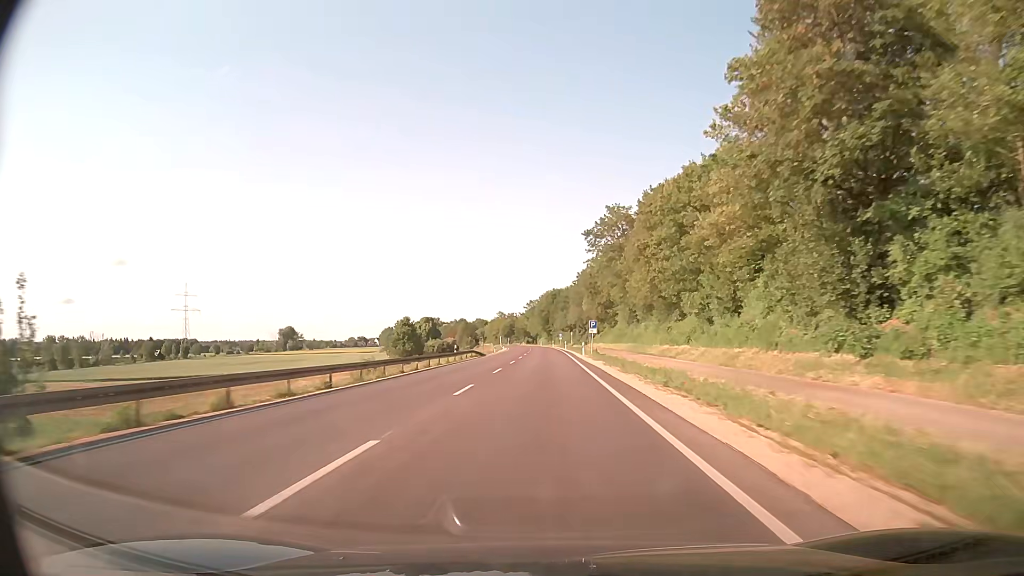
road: secondary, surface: asphalt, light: Day
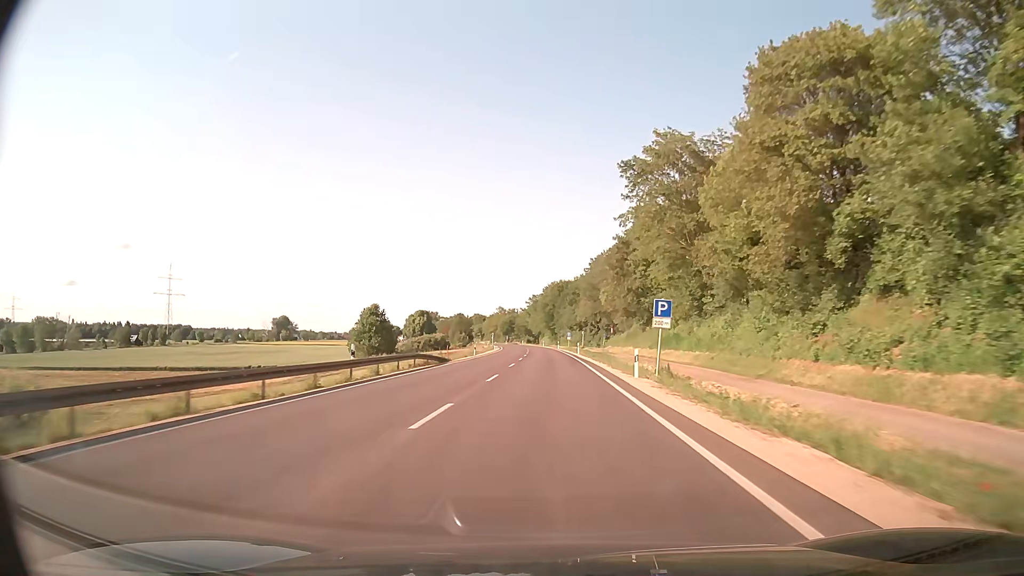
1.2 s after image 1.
(-0.1, +30.4) m; 0°
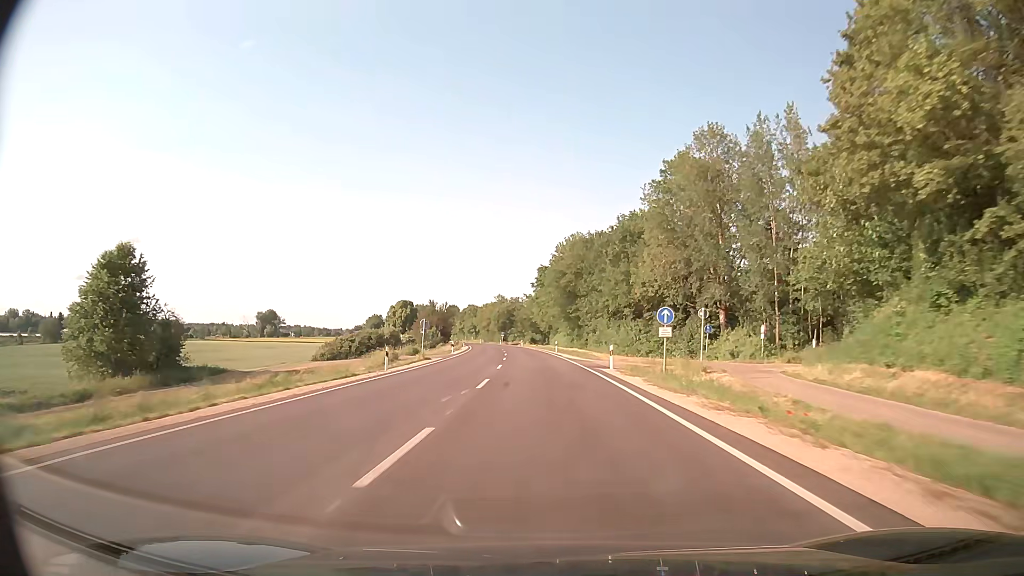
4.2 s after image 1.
(-0.5, +76.1) m; -1°
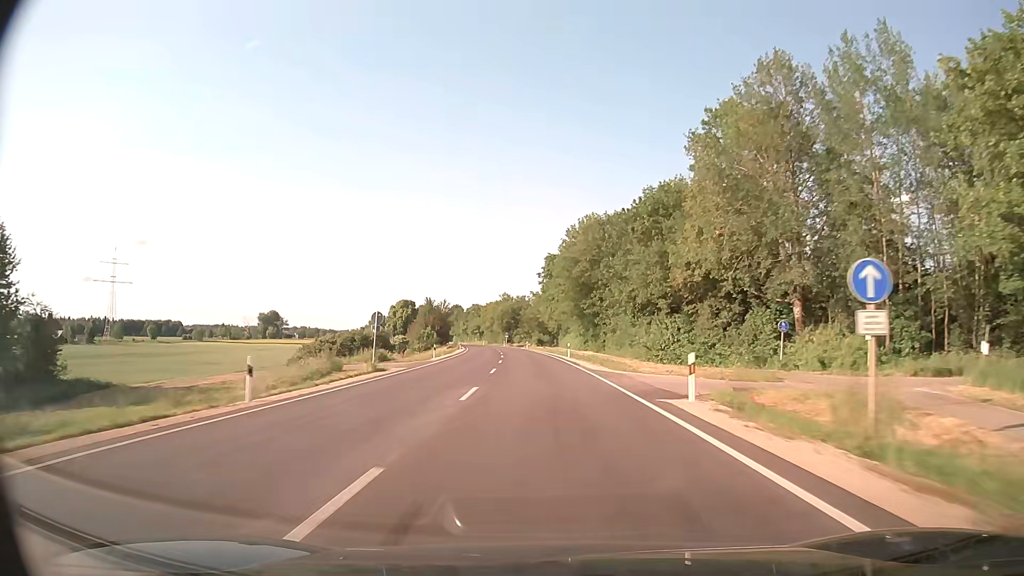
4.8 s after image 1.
(-0.1, +15.2) m; -1°
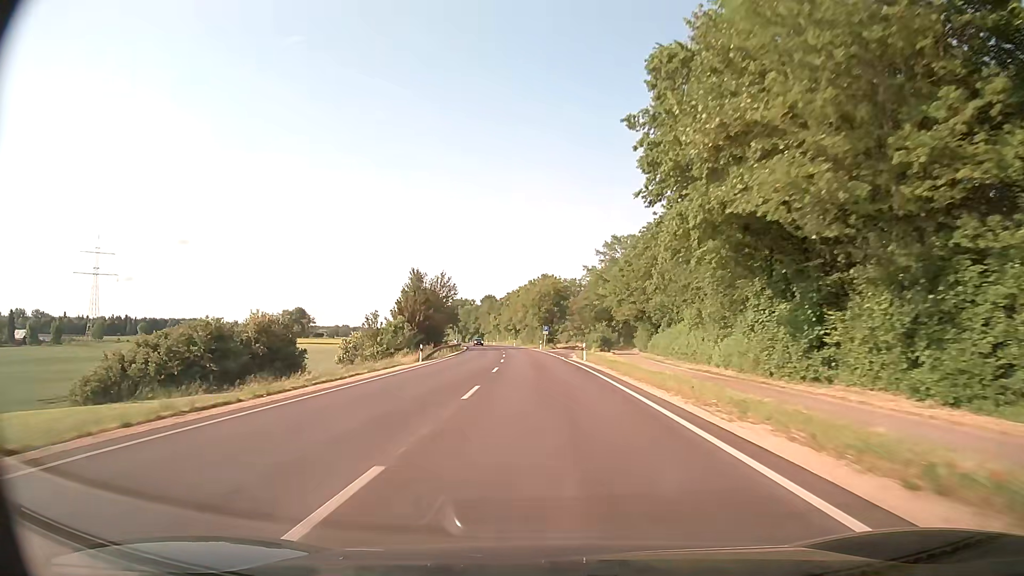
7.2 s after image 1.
(-2.2, +59.9) m; -4°
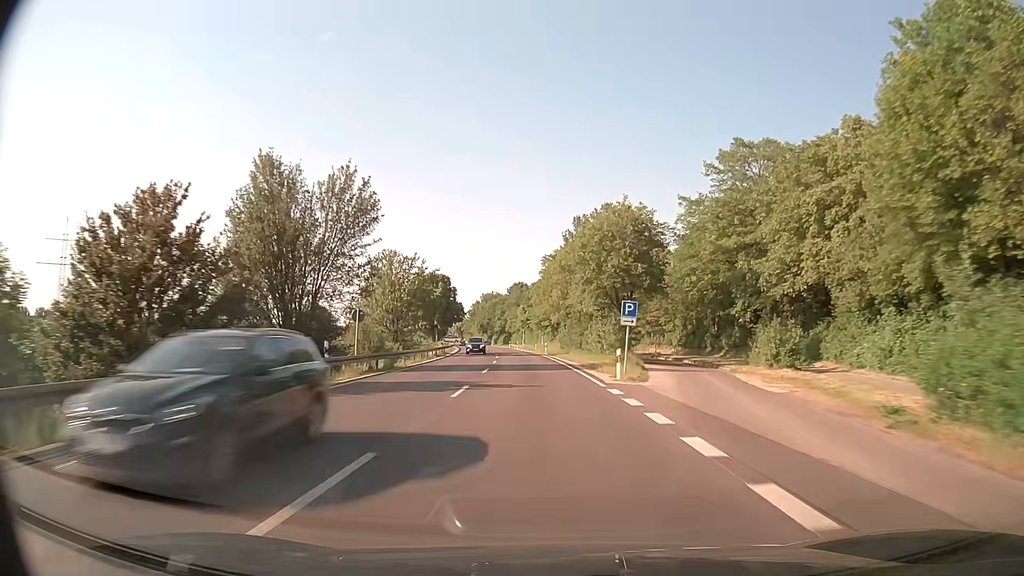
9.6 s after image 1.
(-1.5, +58.9) m; -3°
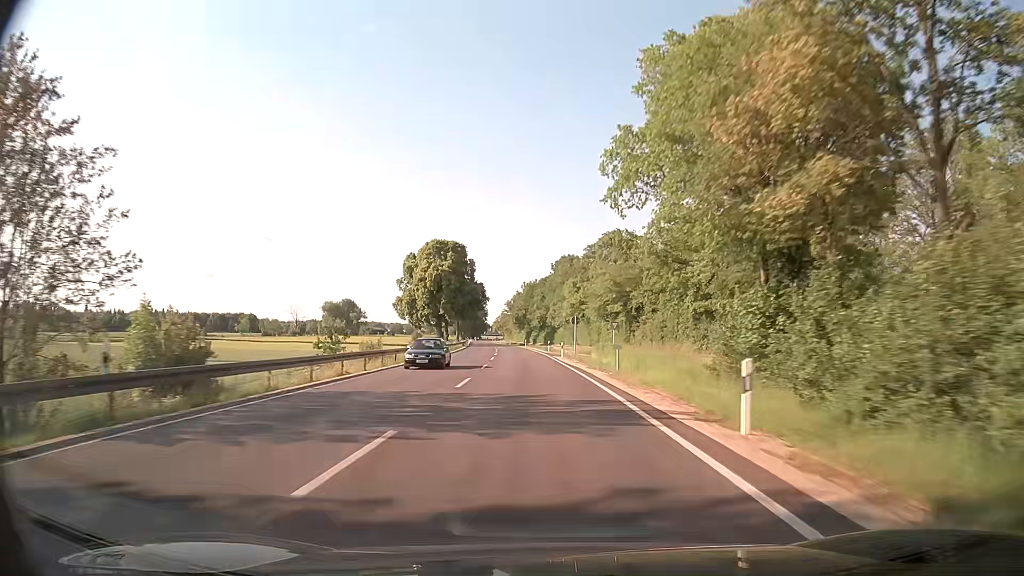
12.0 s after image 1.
(-2.1, +58.1) m; -4°
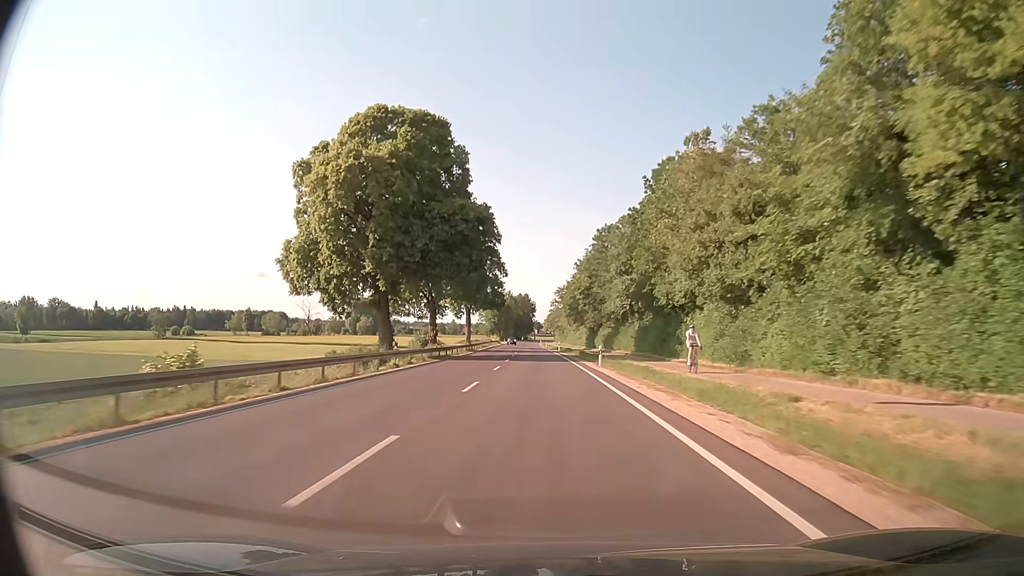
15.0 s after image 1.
(-3.0, +72.7) m; -5°
(0, +10) (0, +20) (0, +30) (0, +40) (-1, +50) (-1, +60) (-1, +70) (-1, +80) (-2, +90) (-2, +100) m
